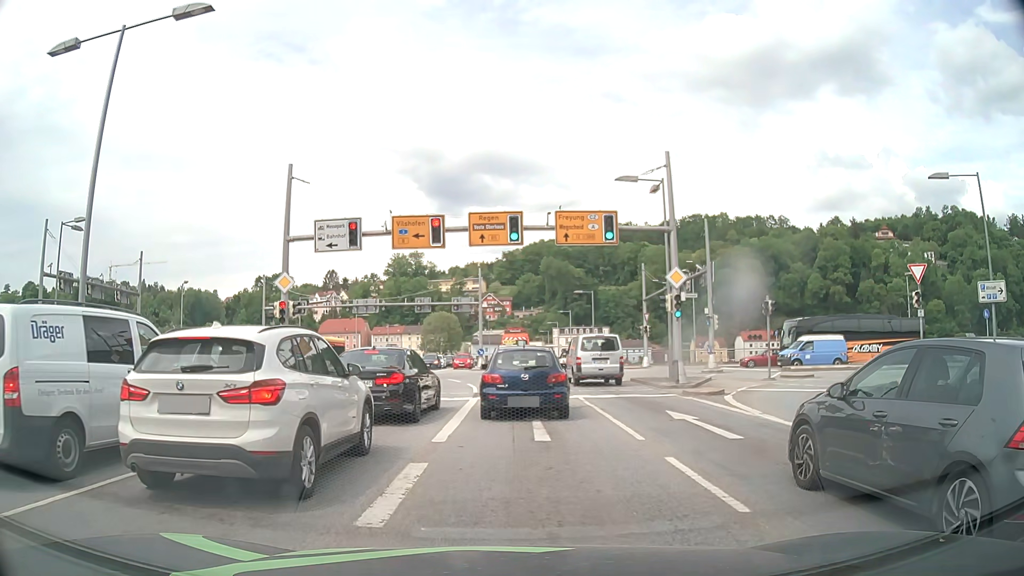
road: primary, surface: asphalt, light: Day
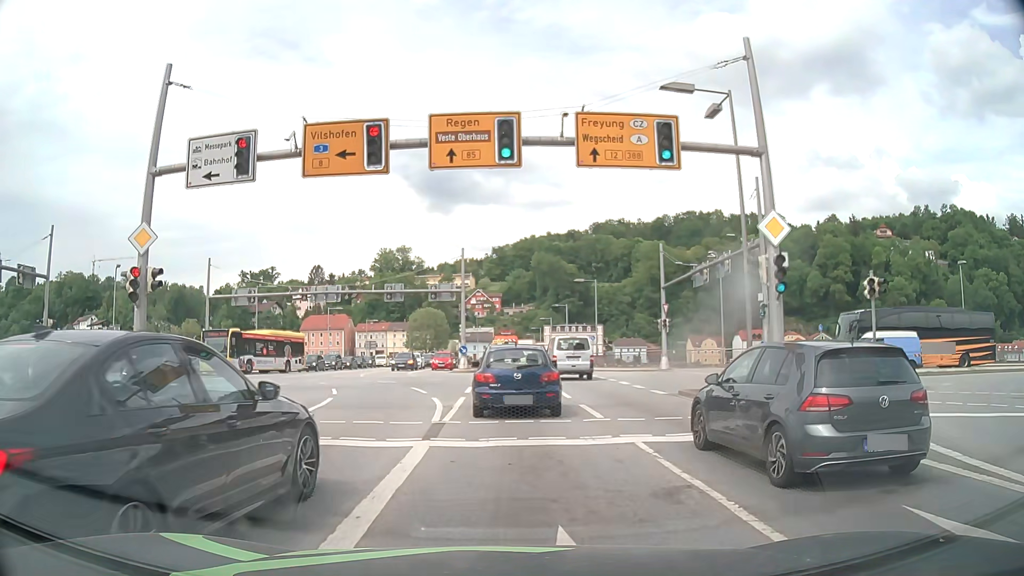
(+0.1, +10.3) m; +1°
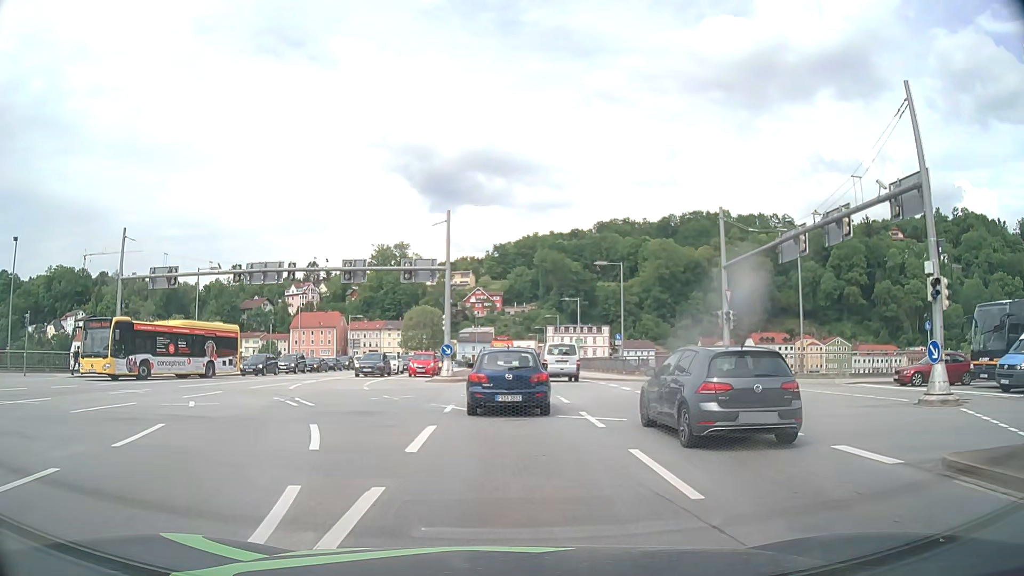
(-0.1, +13.1) m; 0°
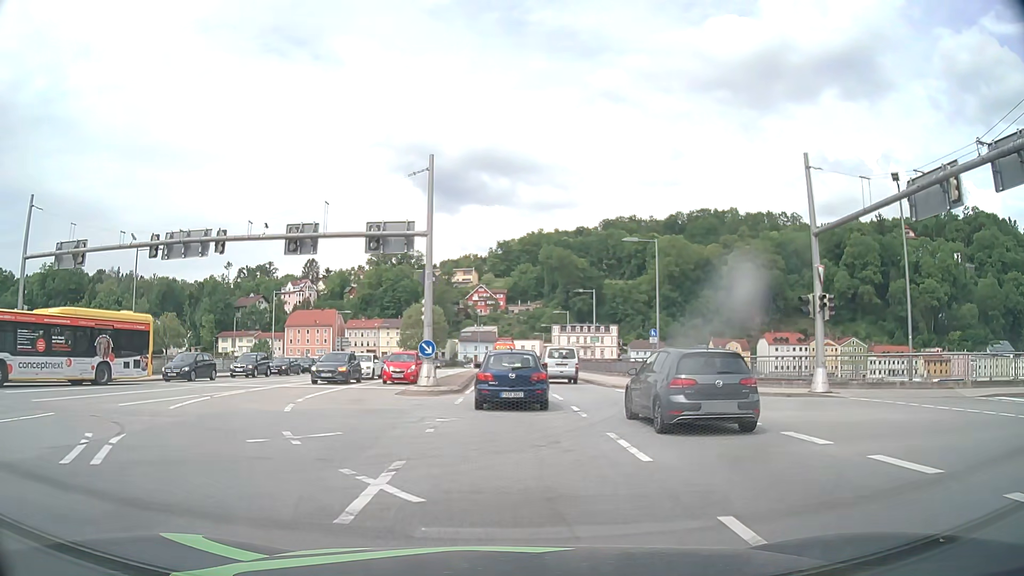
(-0.2, +10.0) m; -1°
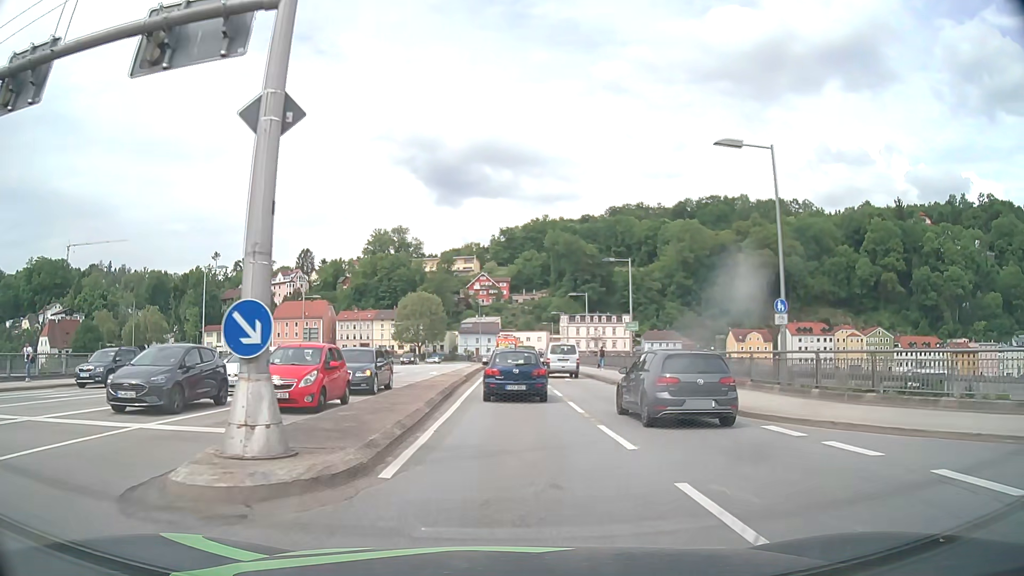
(0.0, +17.0) m; 0°
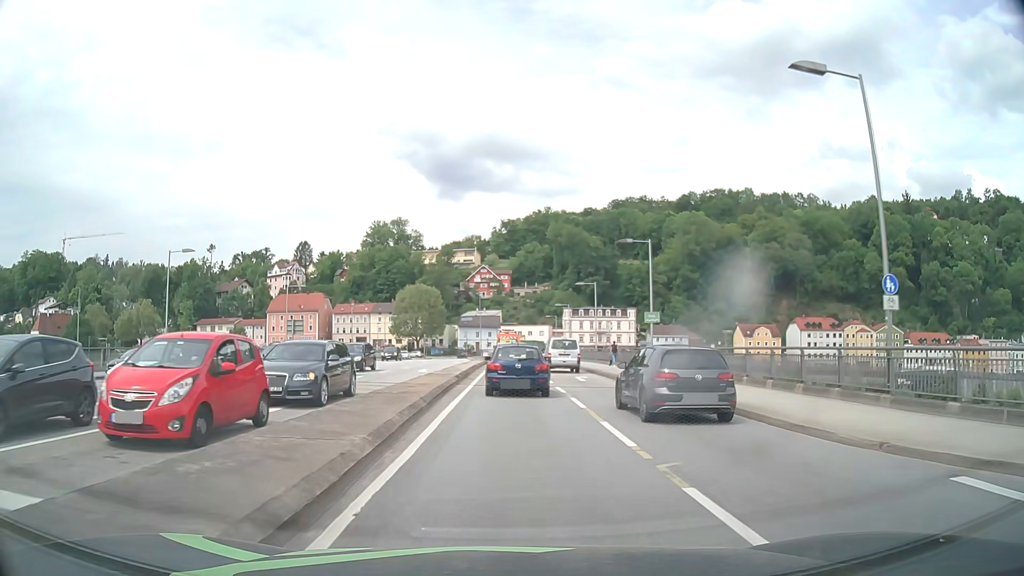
(0.0, +6.2) m; 0°
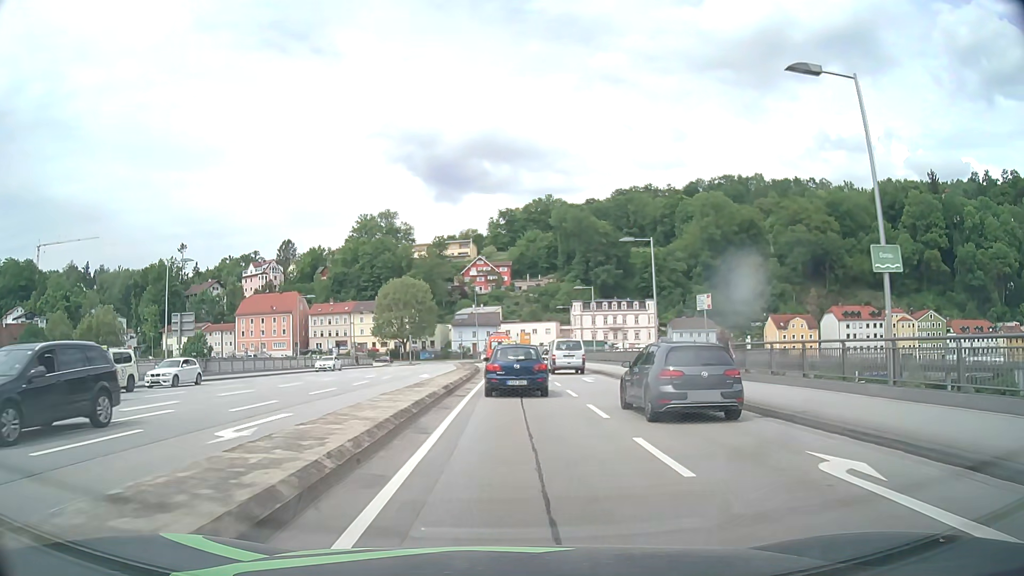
(-0.2, +25.9) m; 0°
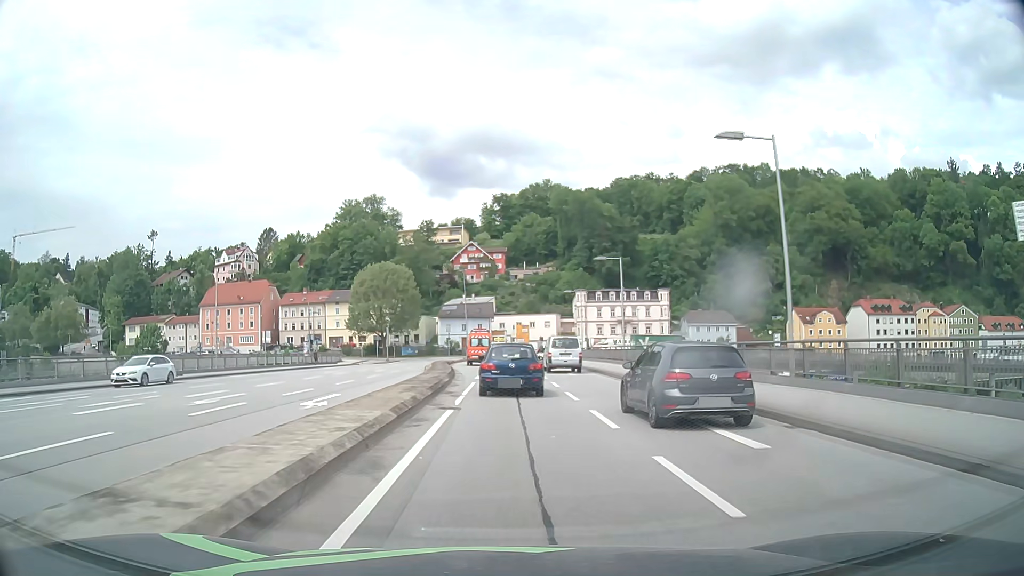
(+0.1, +19.8) m; +1°
(0, +10) (0, +20) (-1, +30) (-1, +40) (-2, +50) (-3, +60) (-3, +70) (-4, +80) (-4, +90) (-4, +100) m
